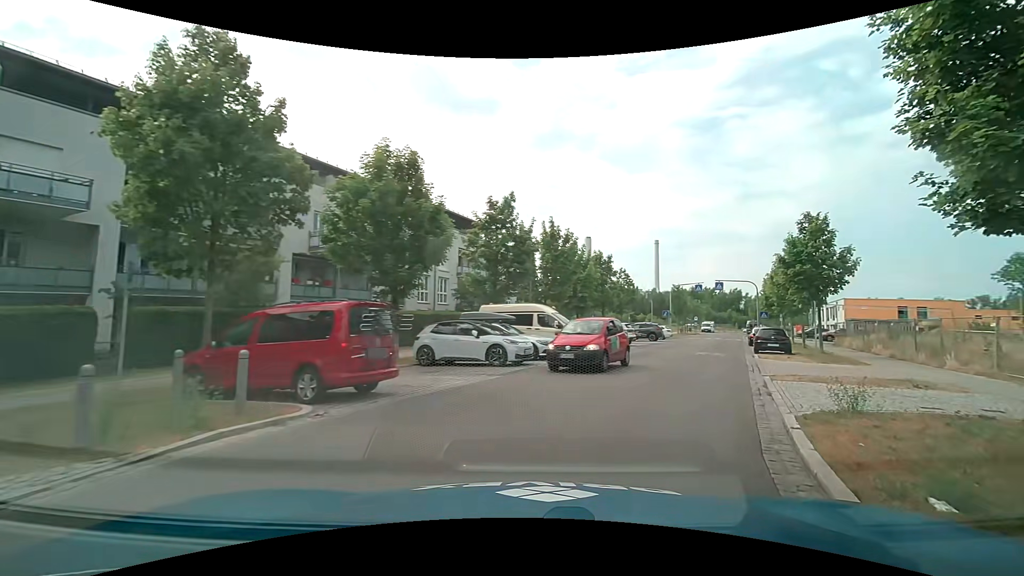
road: residential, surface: asphalt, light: Day
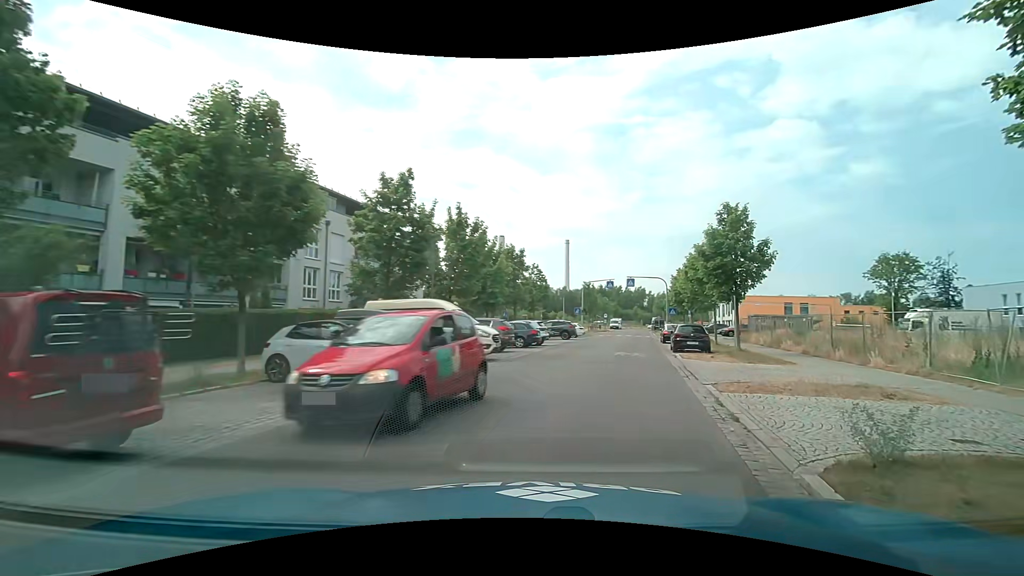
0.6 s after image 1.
(+0.3, +3.7) m; +10°
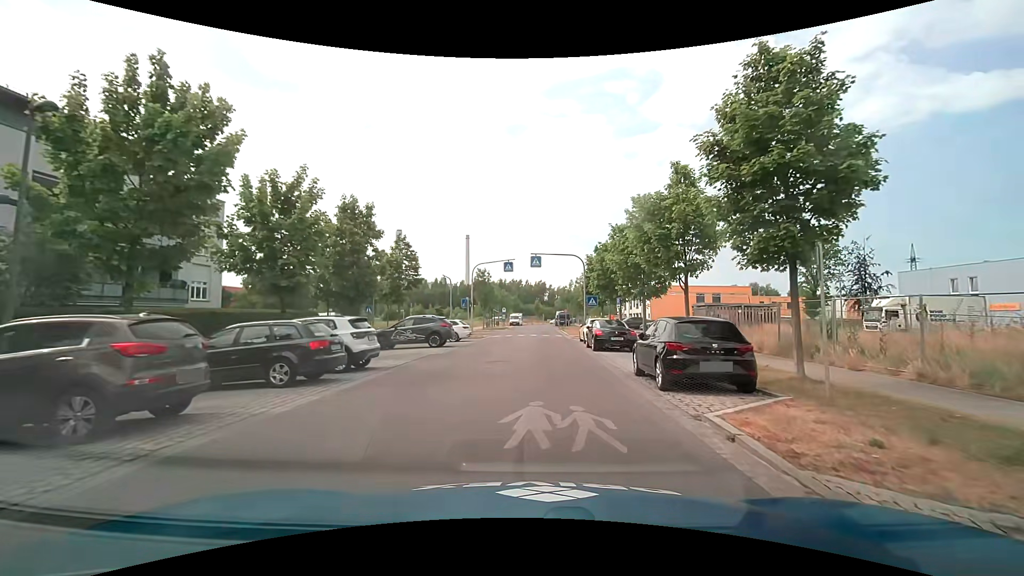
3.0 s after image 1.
(+2.2, +16.2) m; +10°
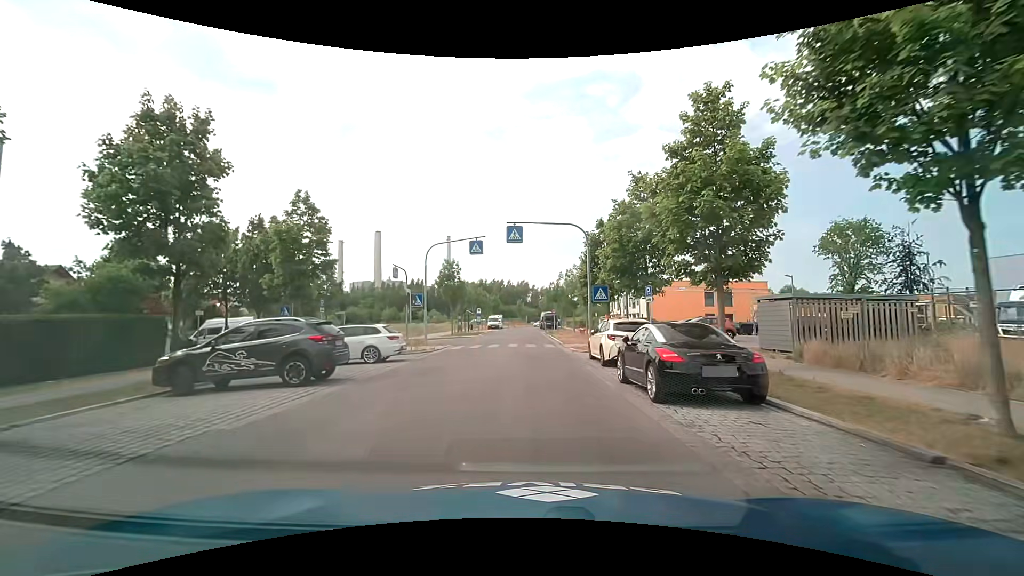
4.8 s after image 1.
(+0.4, +13.1) m; +2°
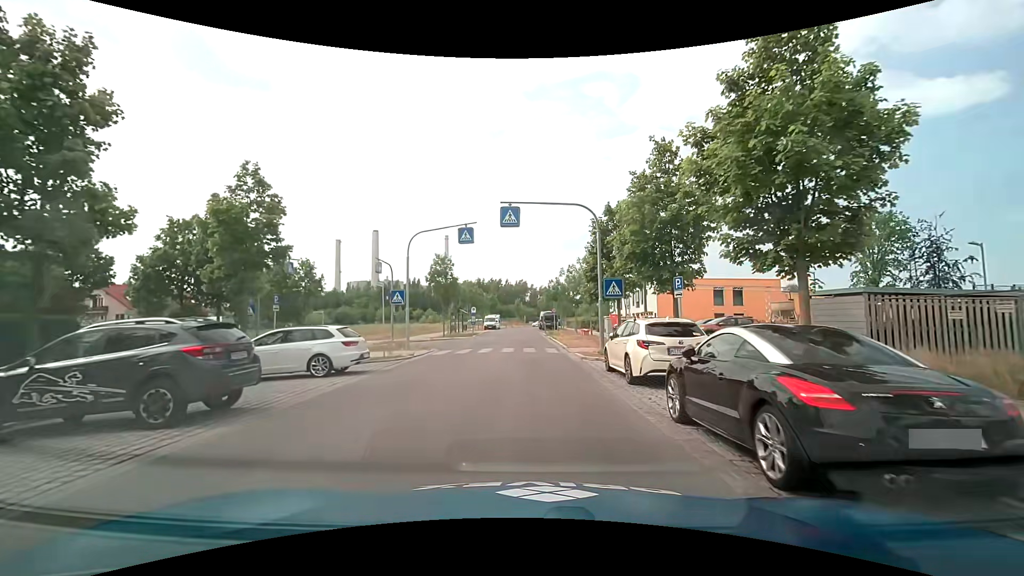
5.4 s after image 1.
(0.0, +4.2) m; 0°
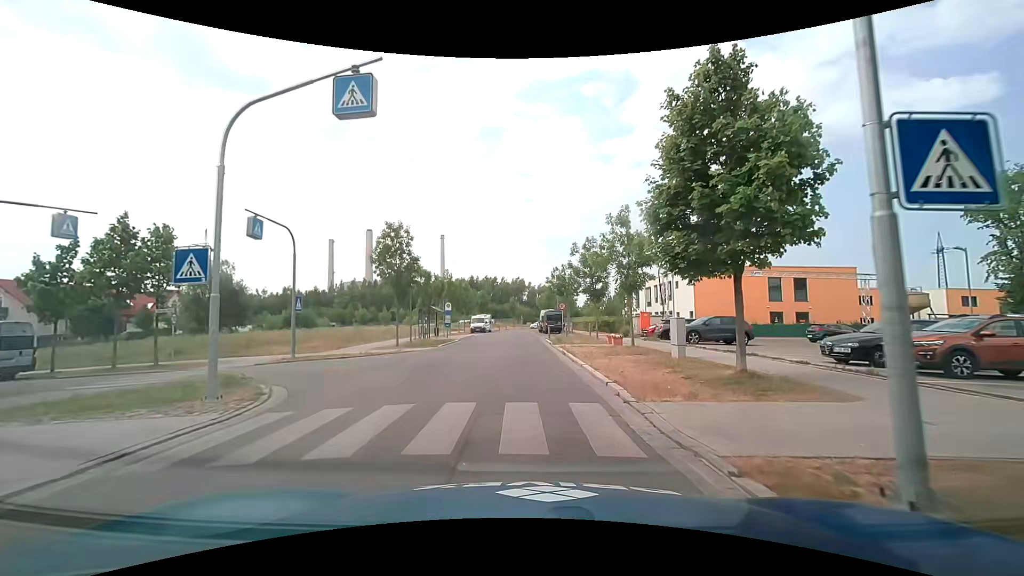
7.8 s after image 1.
(+0.1, +16.5) m; +1°
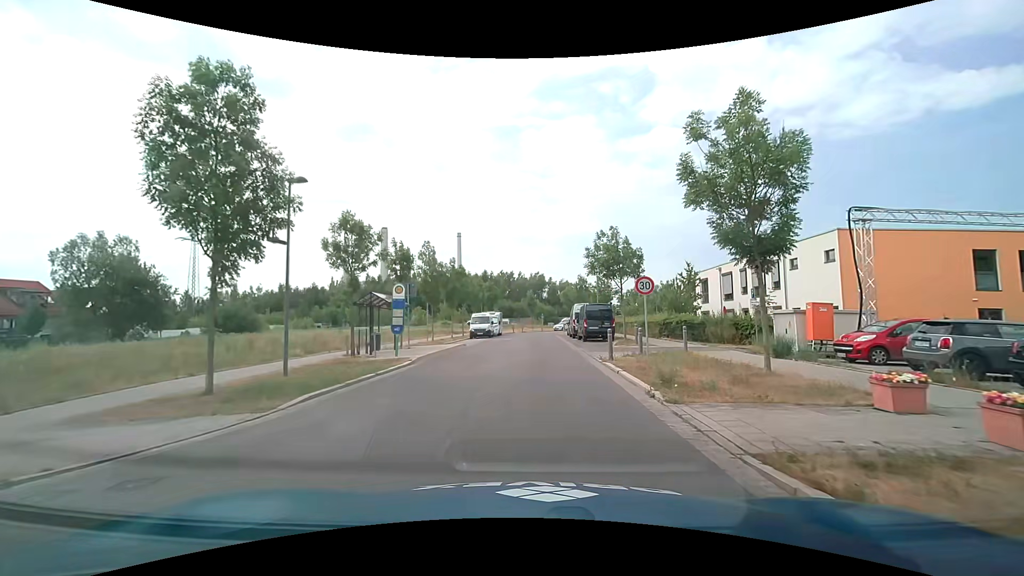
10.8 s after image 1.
(-0.6, +21.1) m; -2°
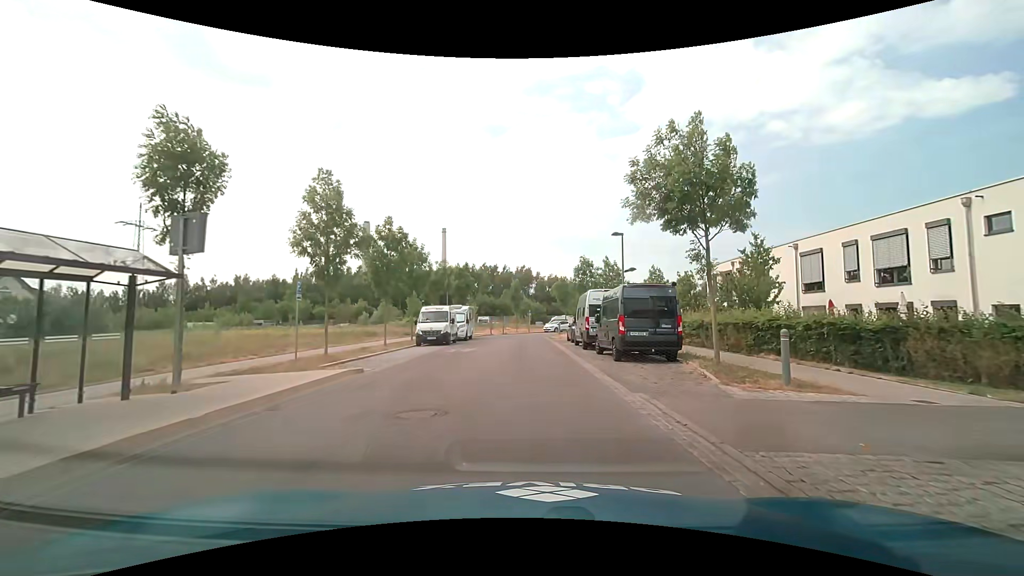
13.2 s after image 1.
(+0.3, +17.2) m; +2°
(0, +10) (0, +20) (0, +30) (0, +40) (+1, +50) (+6, +58) (+13, +66) (+20, +72) (+27, +80) (+32, +88) m
